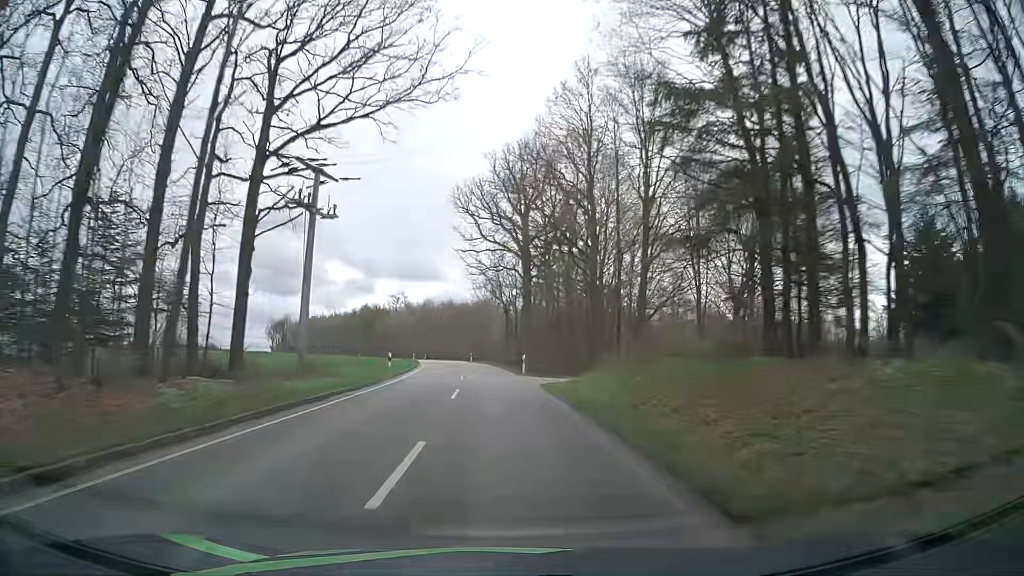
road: unclassified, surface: asphalt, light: Day
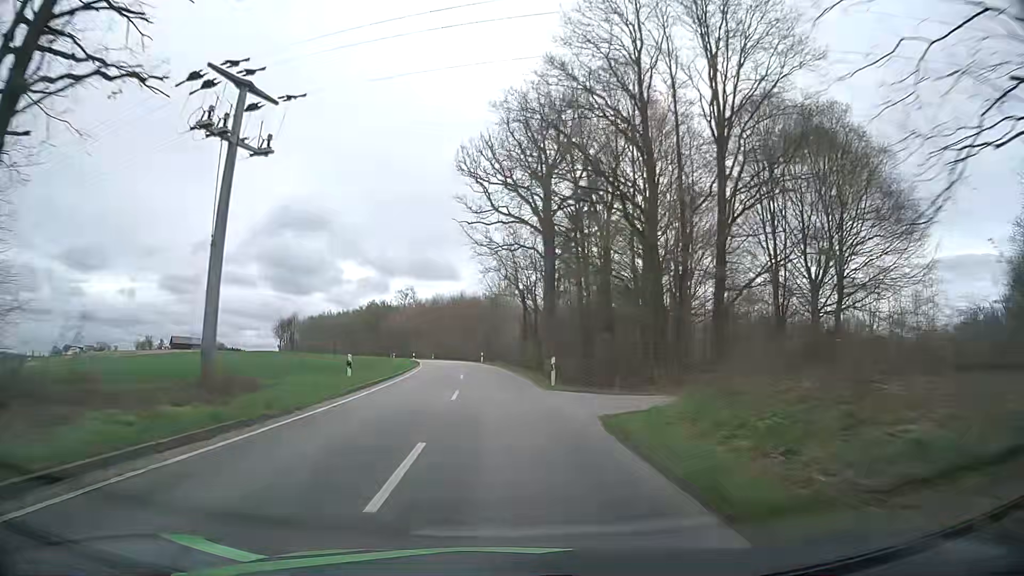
(-0.3, +12.4) m; -3°
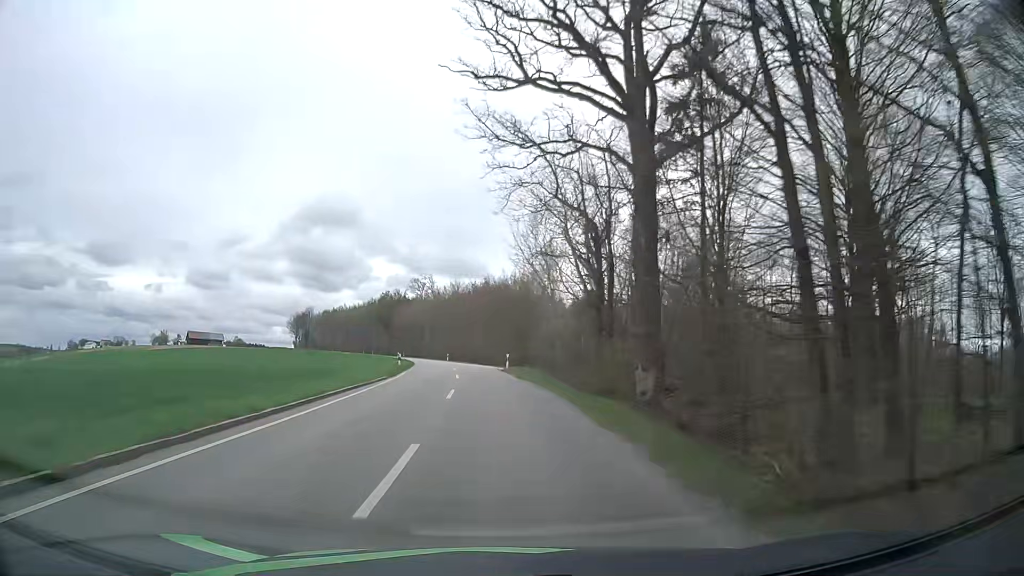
(0.0, +24.9) m; -1°
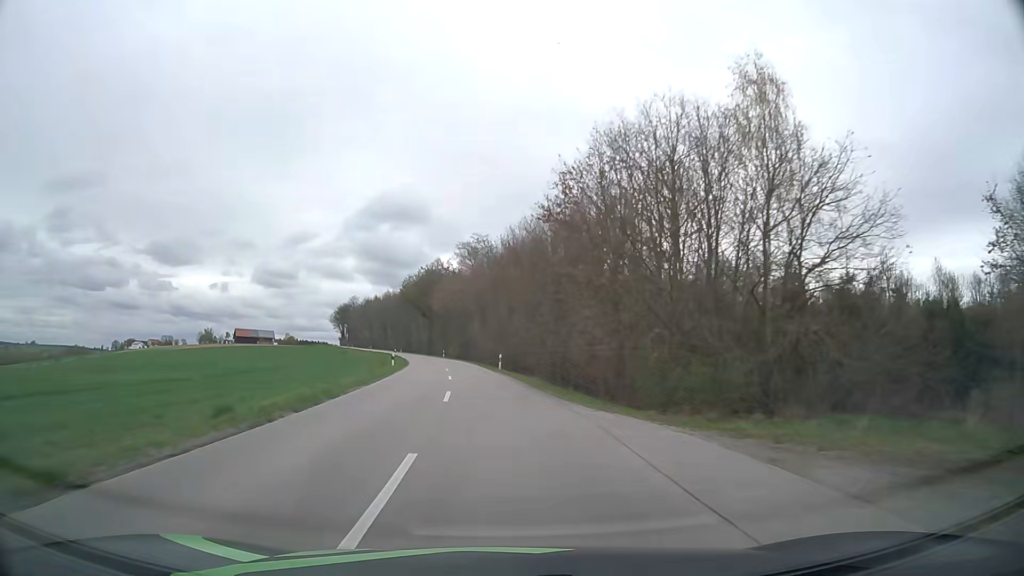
(-2.8, +49.9) m; -6°
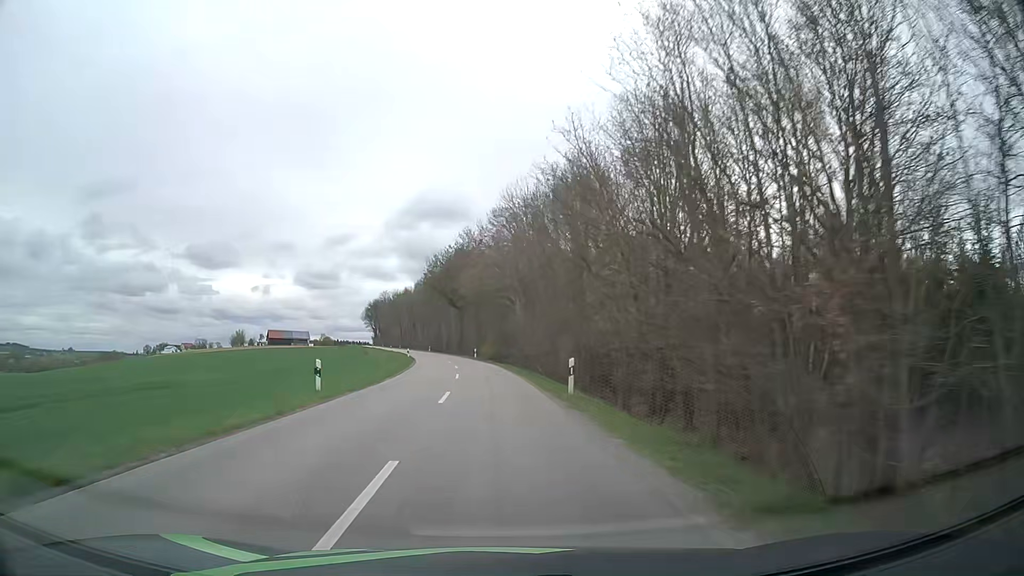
(-0.8, +25.2) m; -4°
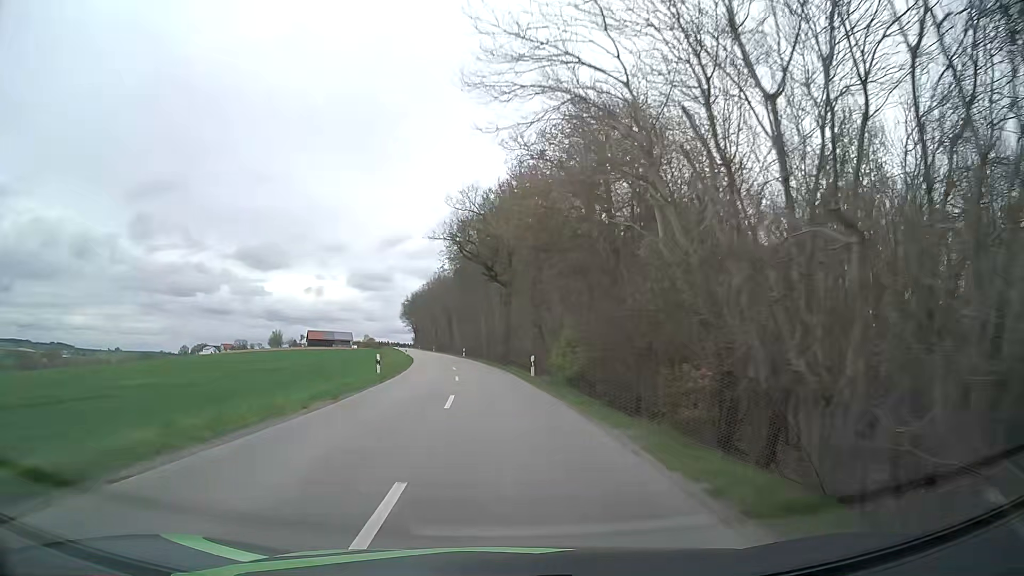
(-1.6, +38.3) m; -5°
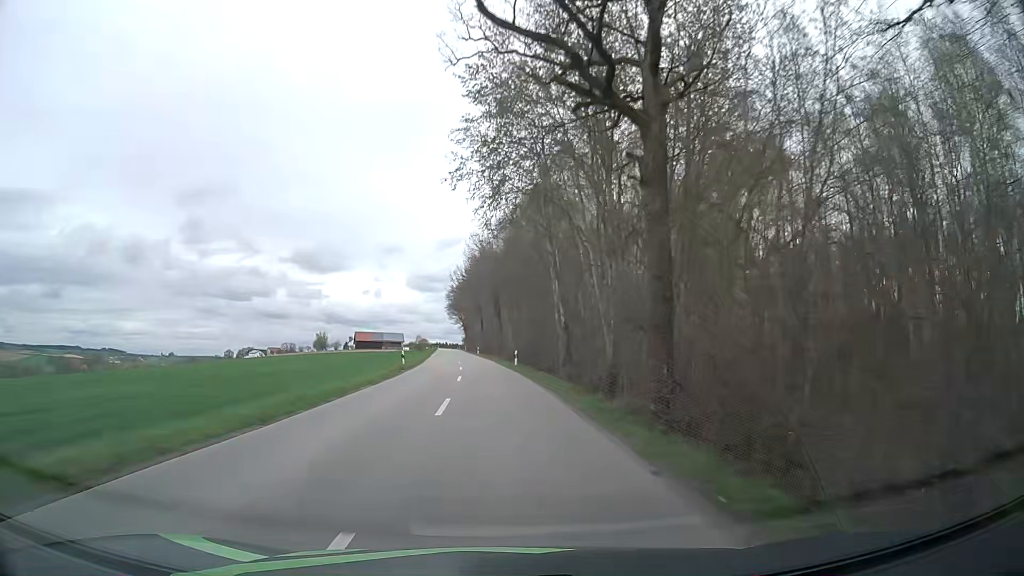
(-1.6, +38.8) m; -5°
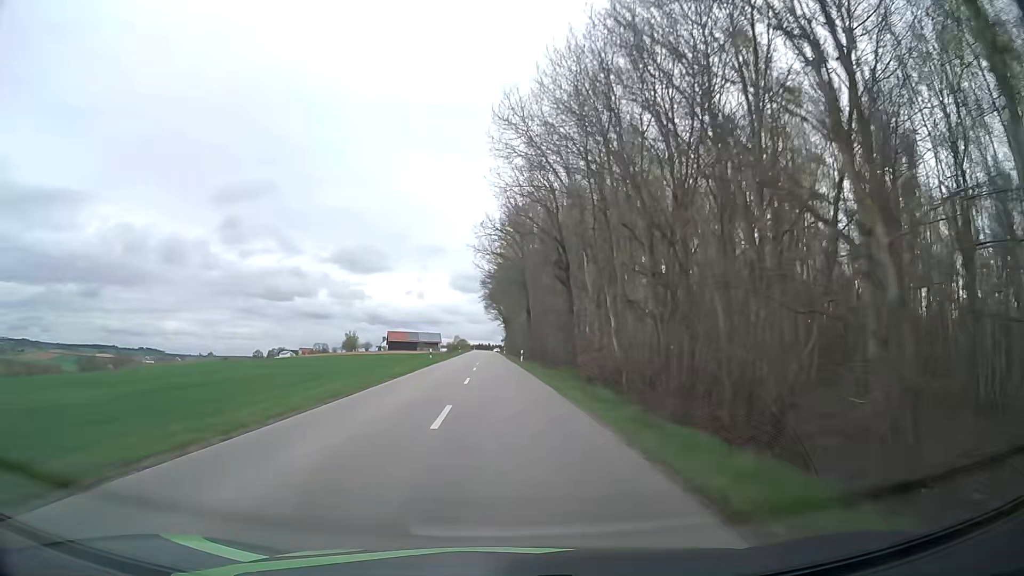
(-1.7, +39.2) m; -4°
